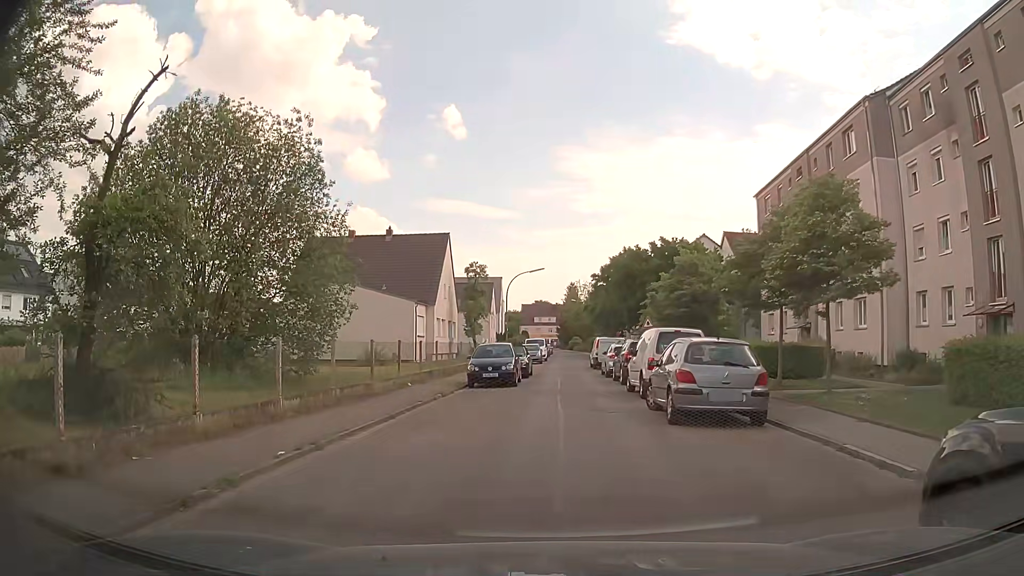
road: unclassified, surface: asphalt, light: Day
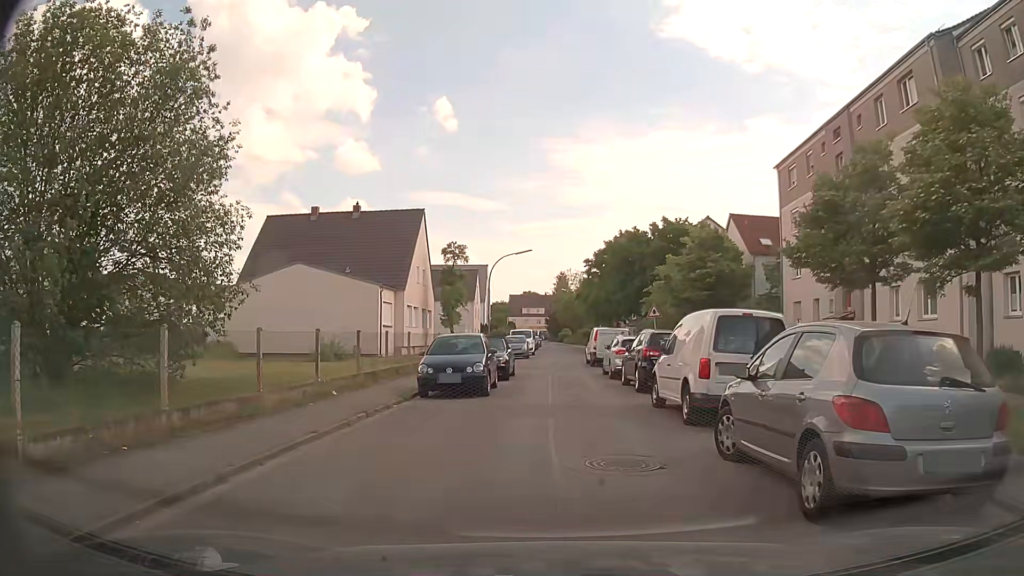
(-0.2, +6.9) m; -1°
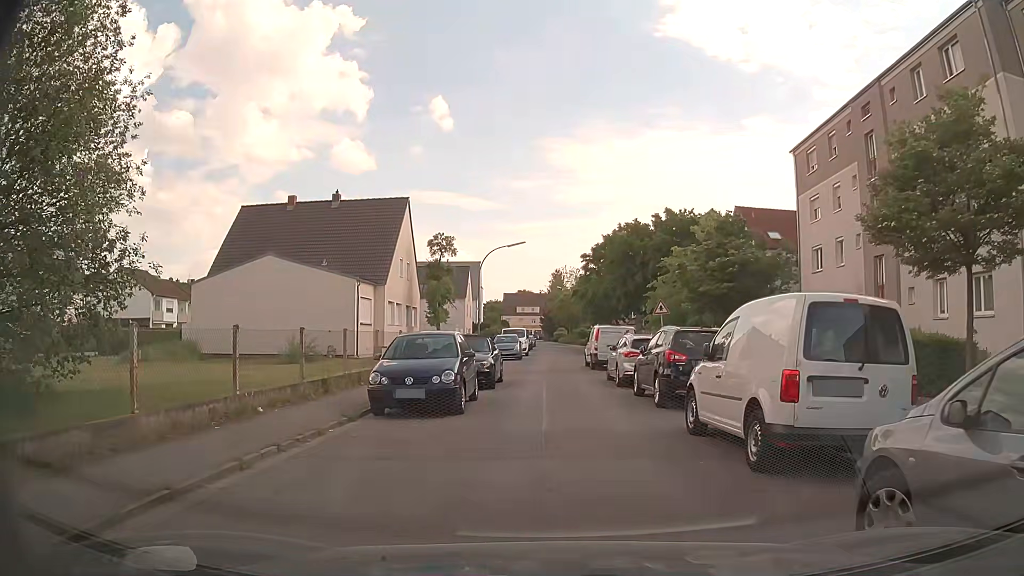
(+0.1, +3.9) m; +1°
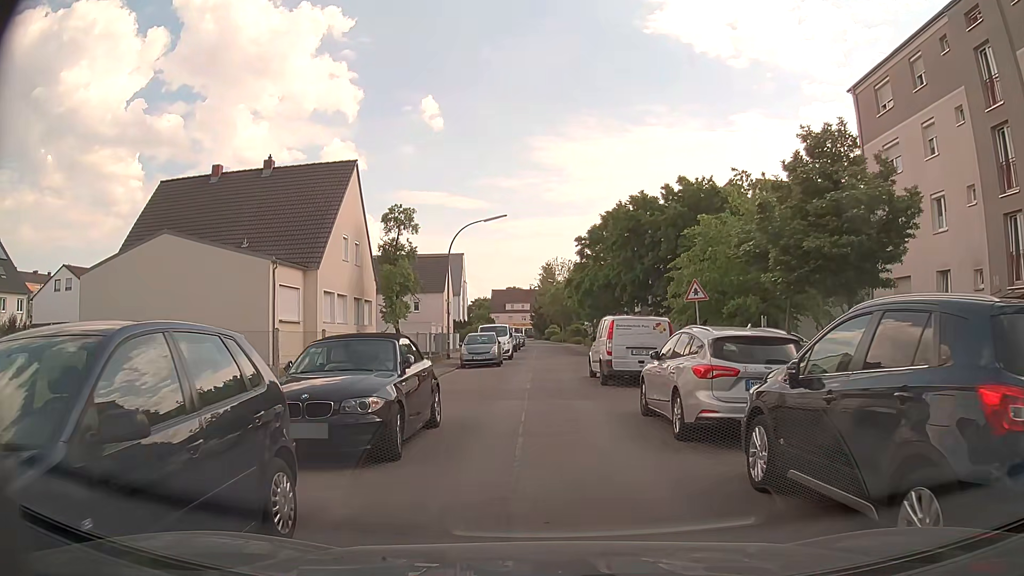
(+0.1, +10.1) m; 0°
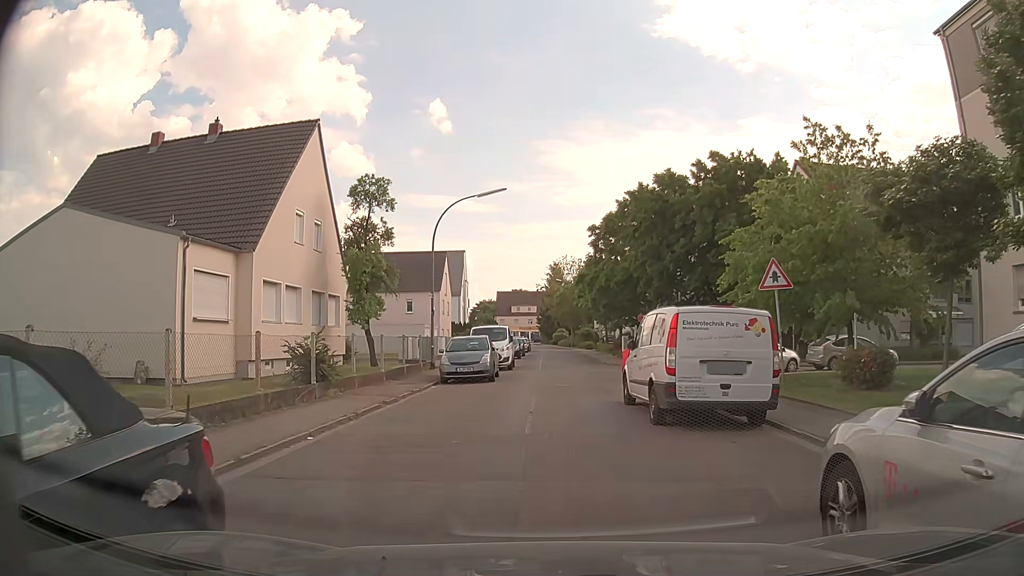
(-0.1, +7.6) m; 0°
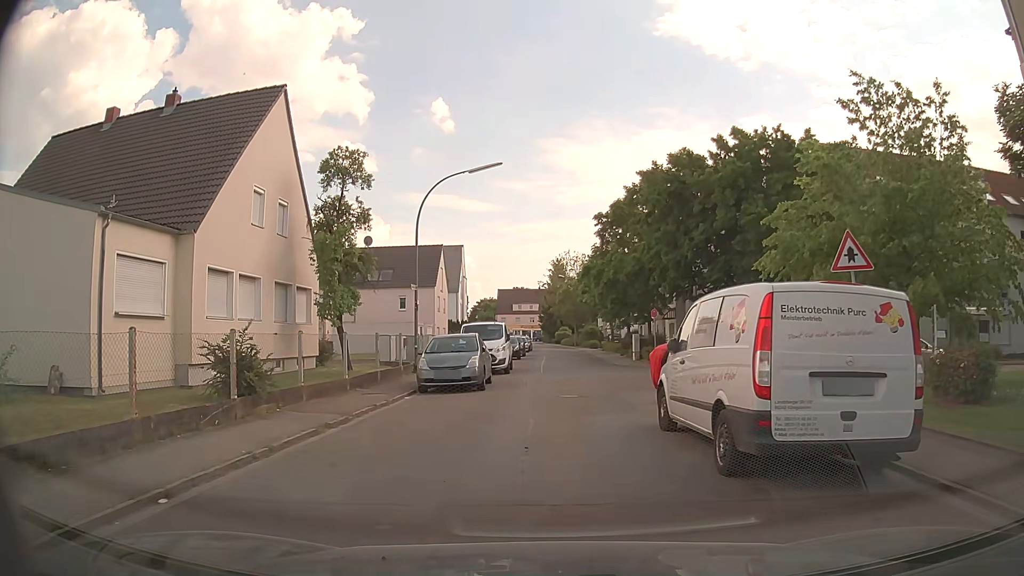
(0.0, +4.2) m; 0°
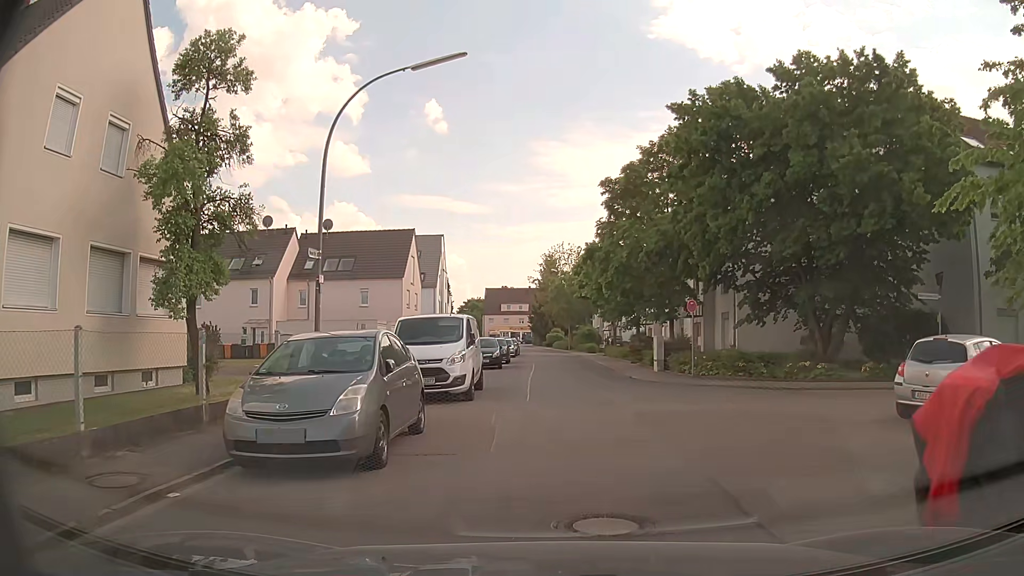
(-0.2, +10.6) m; 0°
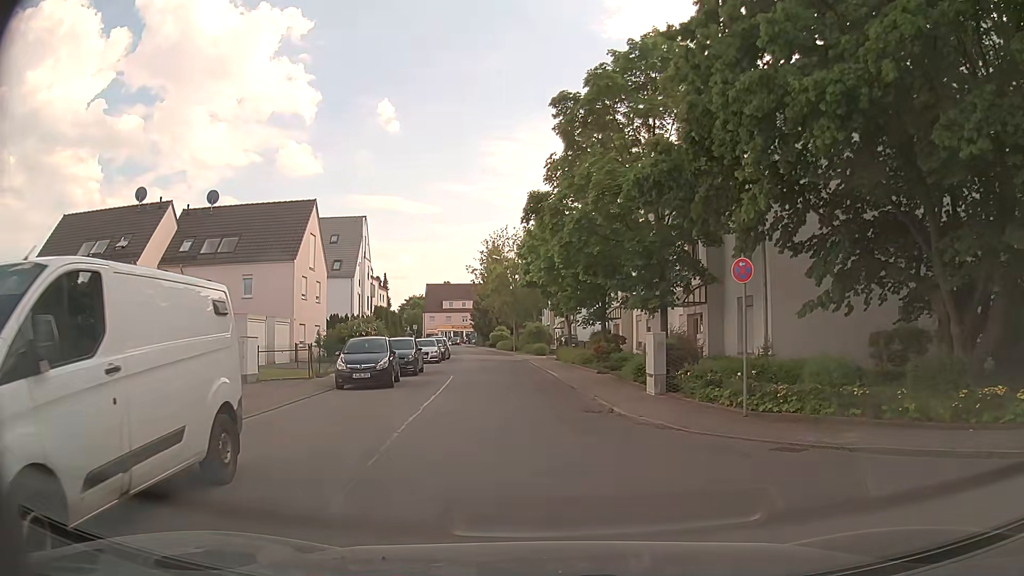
(+0.8, +12.3) m; +5°
